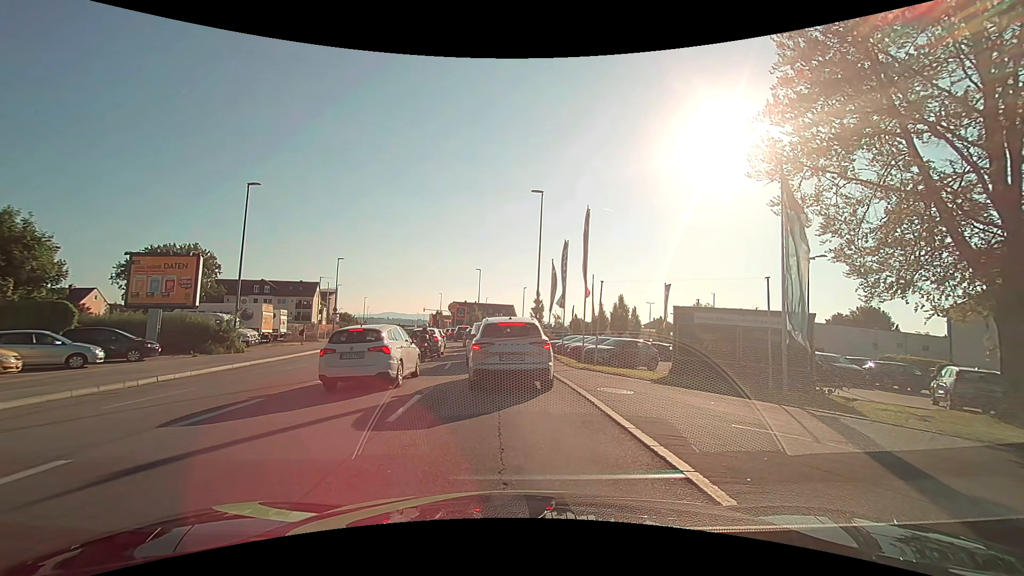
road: tertiary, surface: asphalt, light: Day
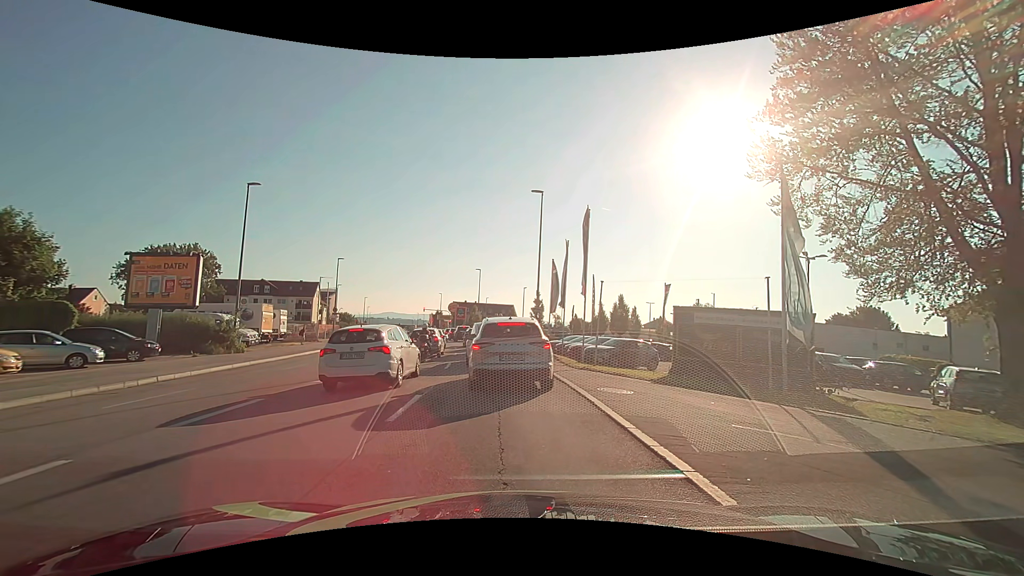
(0.0, 0.0) m; 0°
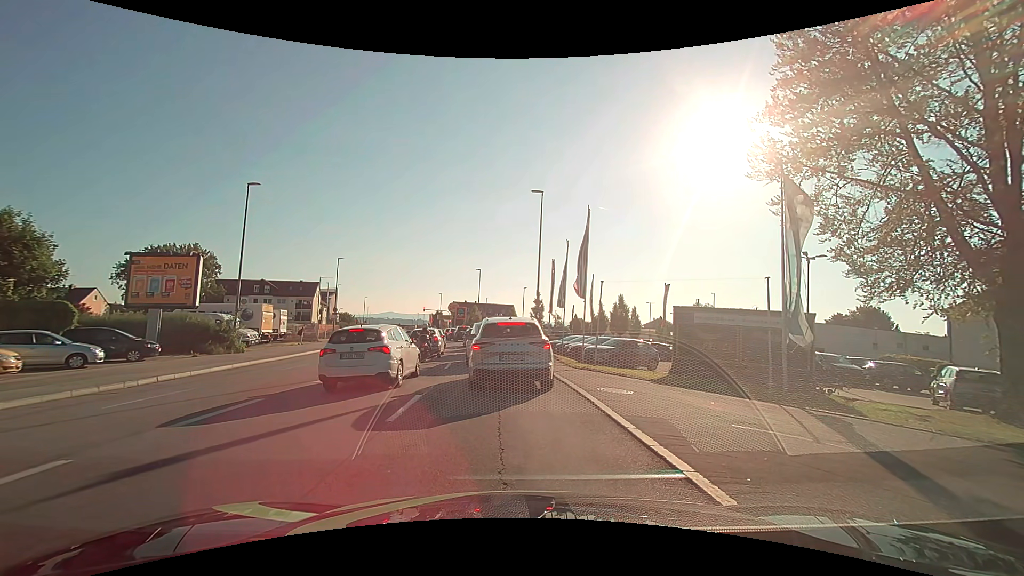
(0.0, 0.0) m; 0°
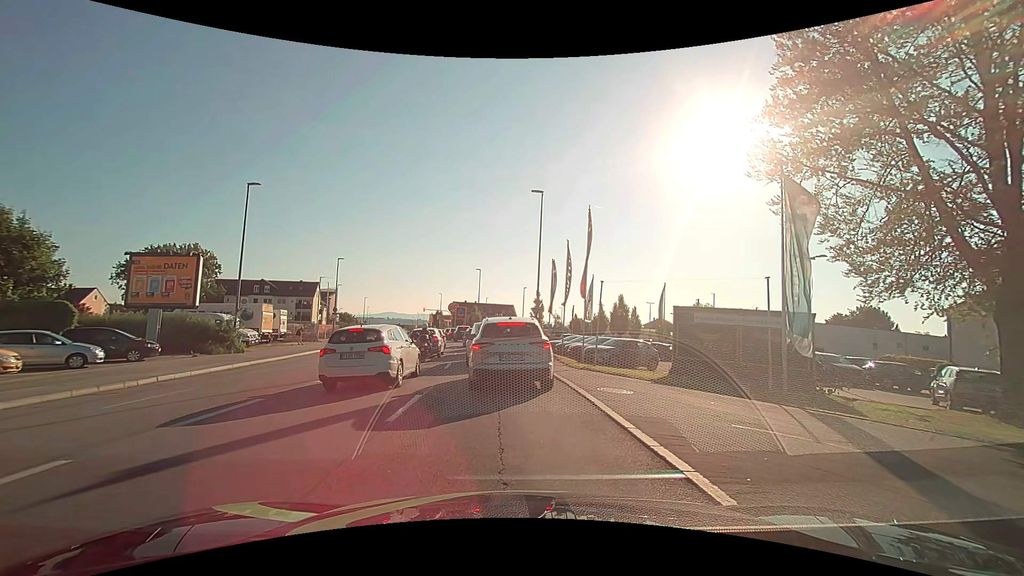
(0.0, 0.0) m; 0°
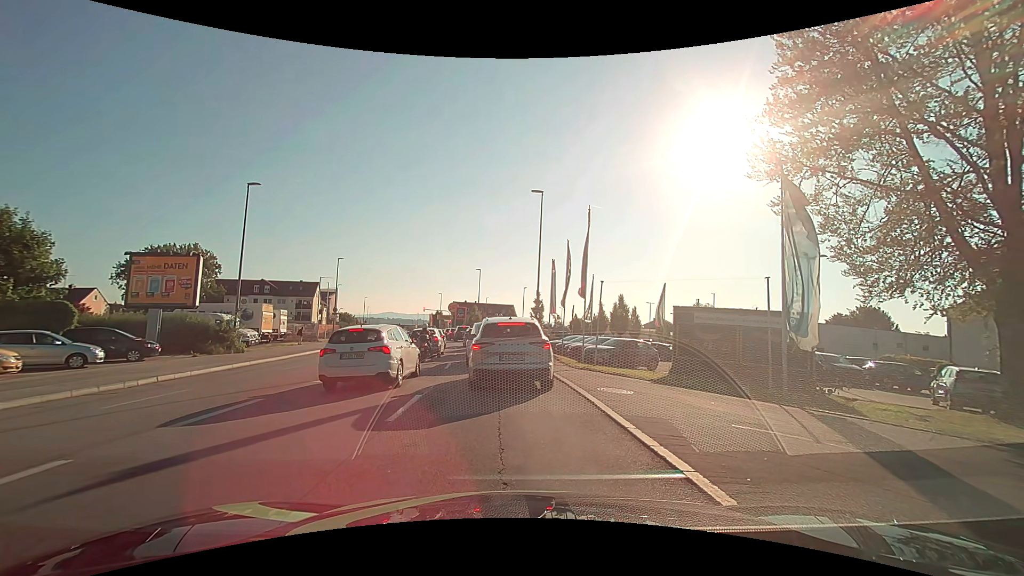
(0.0, 0.0) m; 0°
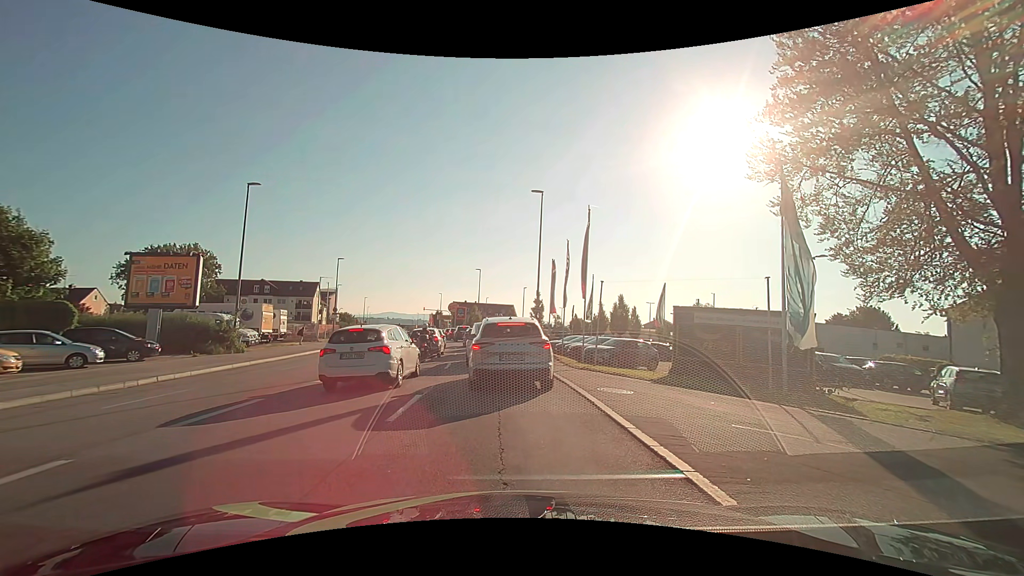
(0.0, 0.0) m; 0°
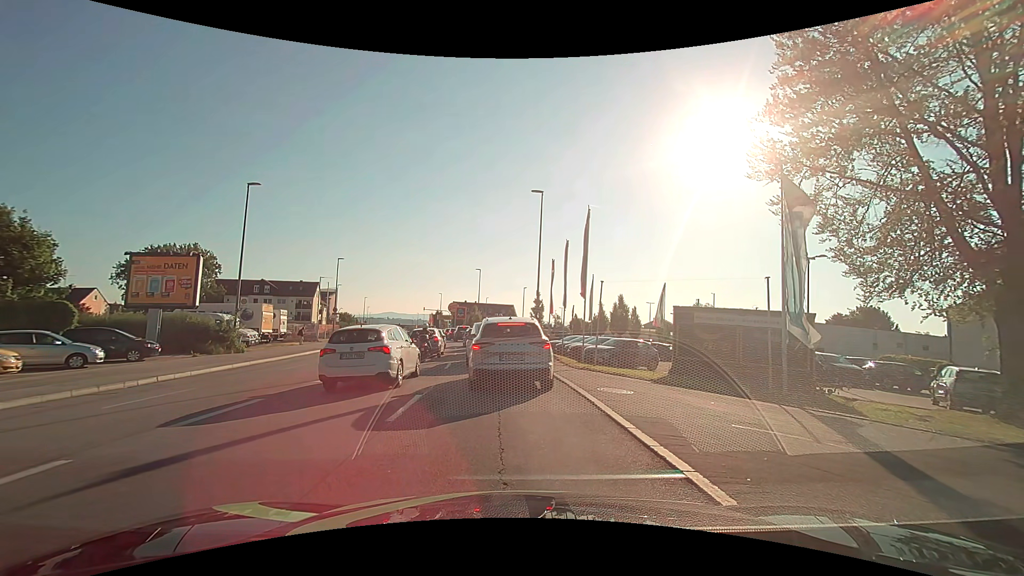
(0.0, 0.0) m; 0°
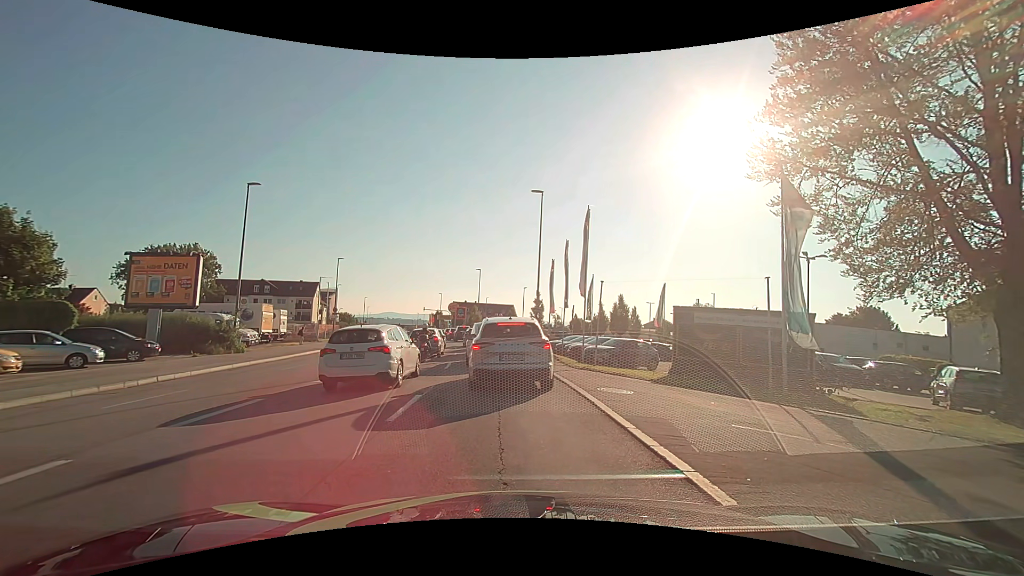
(0.0, 0.0) m; 0°
